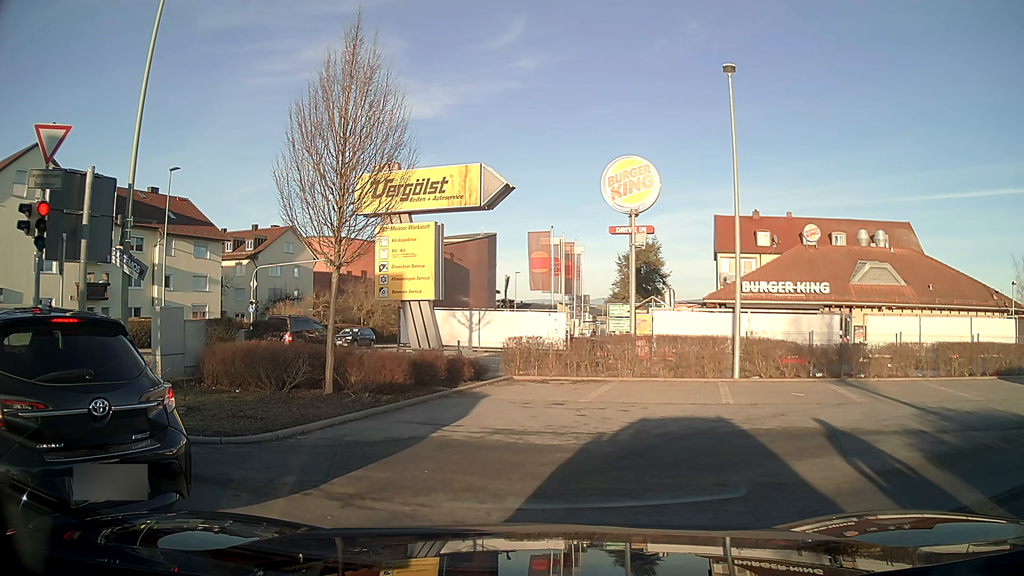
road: tertiary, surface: asphalt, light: Day
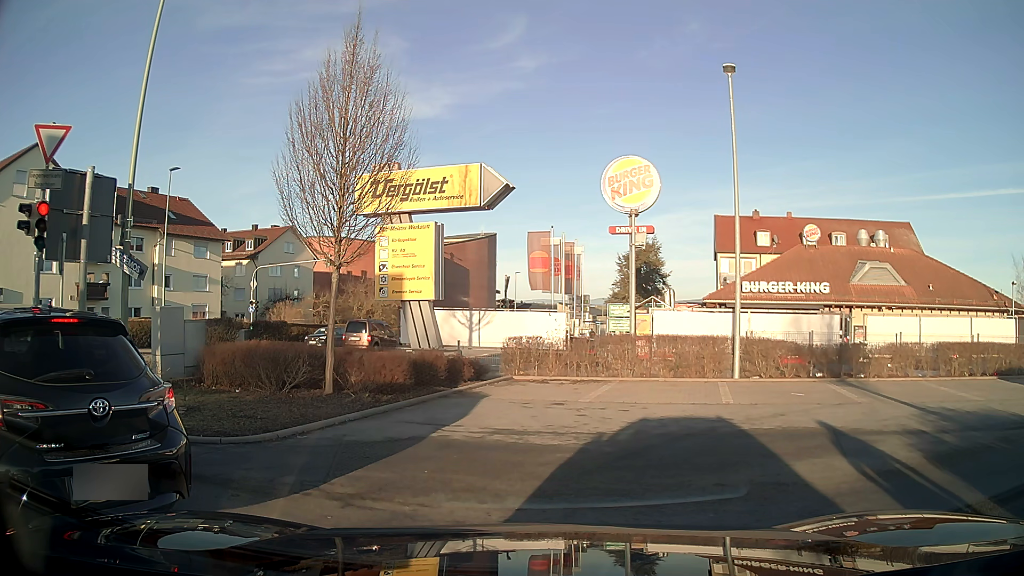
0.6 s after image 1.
(0.0, 0.0) m; 0°
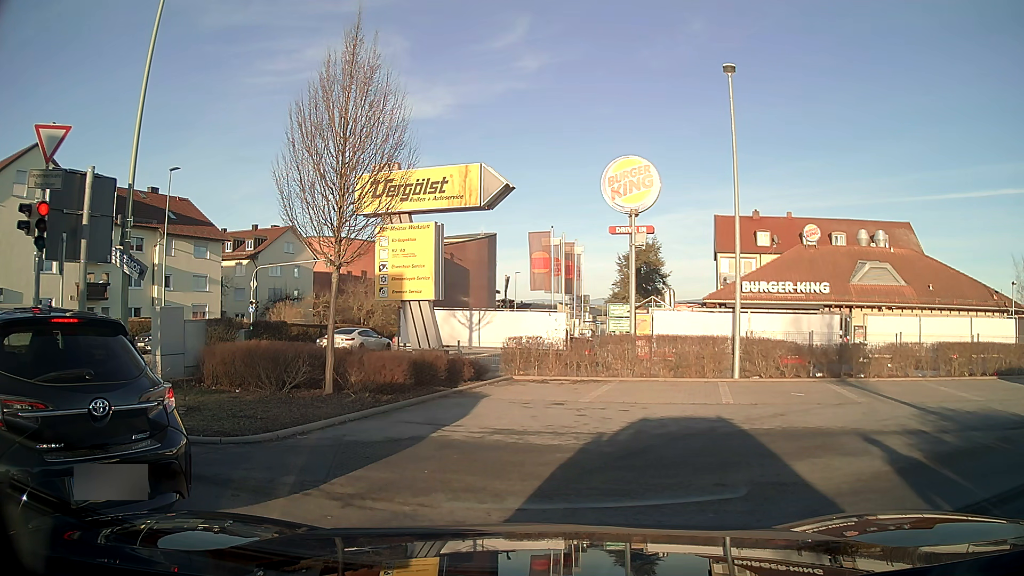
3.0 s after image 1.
(0.0, 0.0) m; 0°
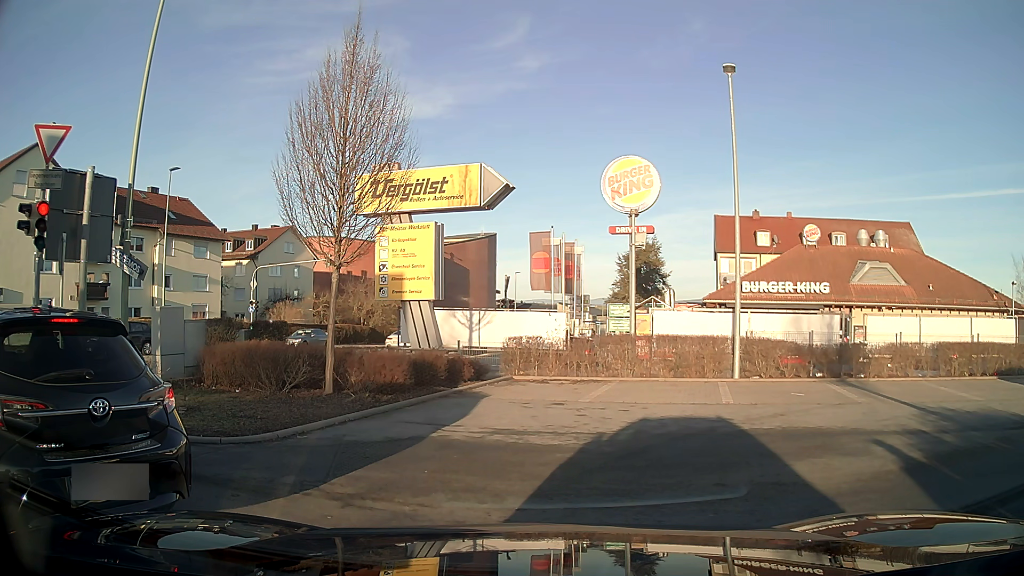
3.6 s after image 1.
(0.0, 0.0) m; 0°
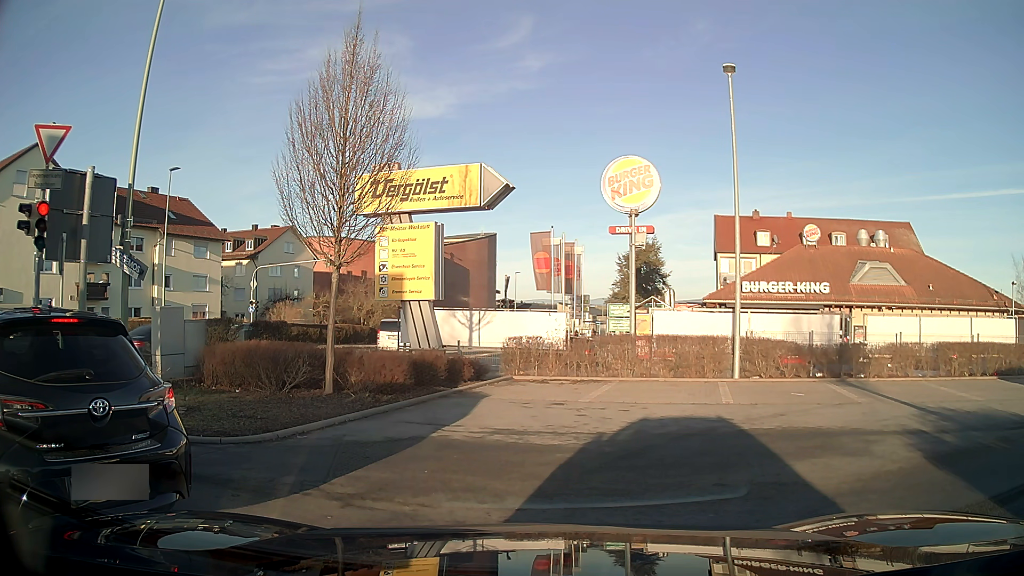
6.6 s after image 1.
(0.0, 0.0) m; 0°
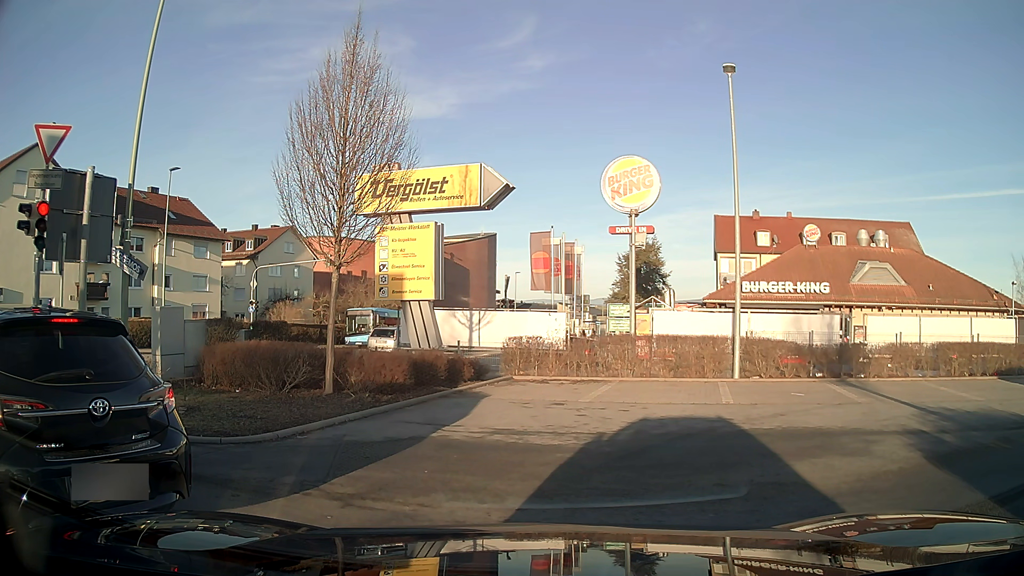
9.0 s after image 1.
(0.0, 0.0) m; 0°
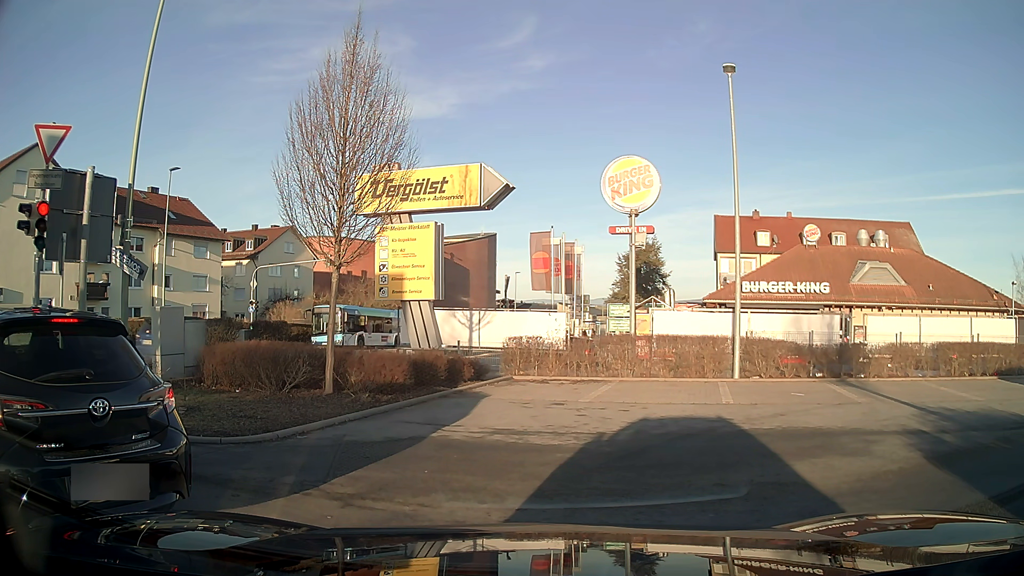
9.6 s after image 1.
(0.0, 0.0) m; 0°
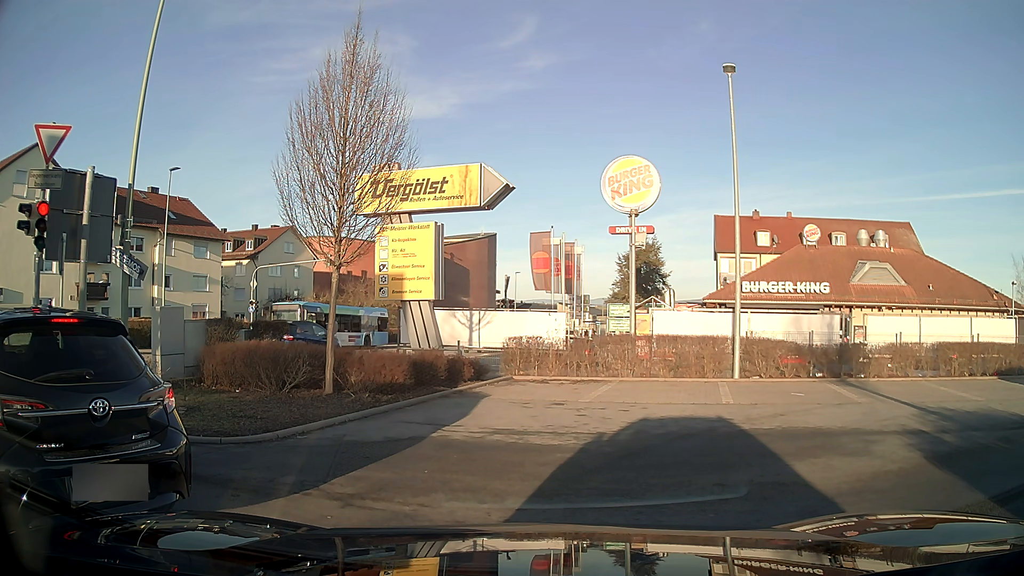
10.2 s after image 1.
(0.0, 0.0) m; 0°
(-7, +5) (-17, +5) (-24, -2) (-26, -12) (-27, -22) (-27, -32) (-28, -42) (-30, -52) (-32, -62) (-34, -71) m
